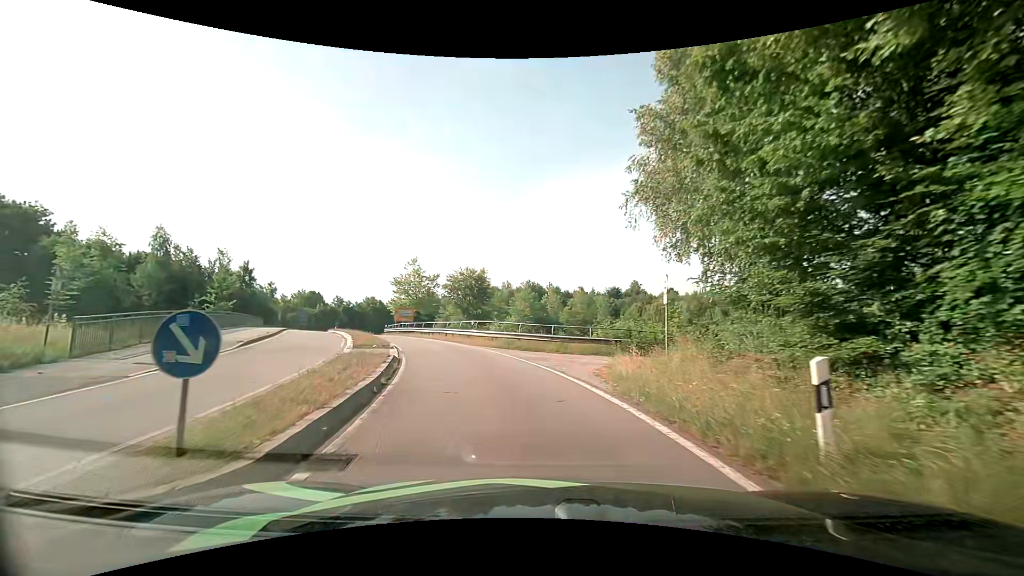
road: primary_link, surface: asphalt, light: Day
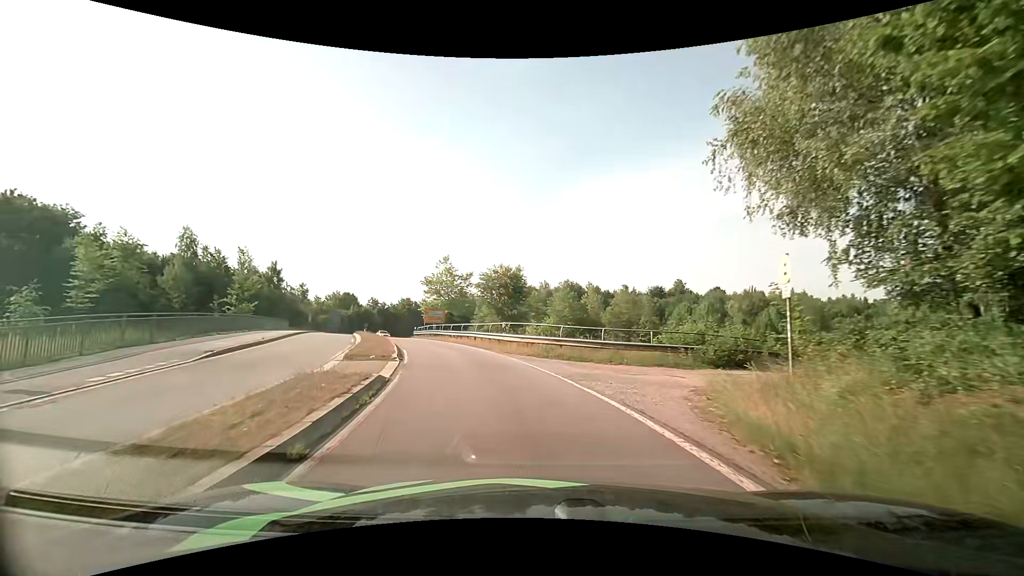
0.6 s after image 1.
(-0.3, +5.1) m; -5°
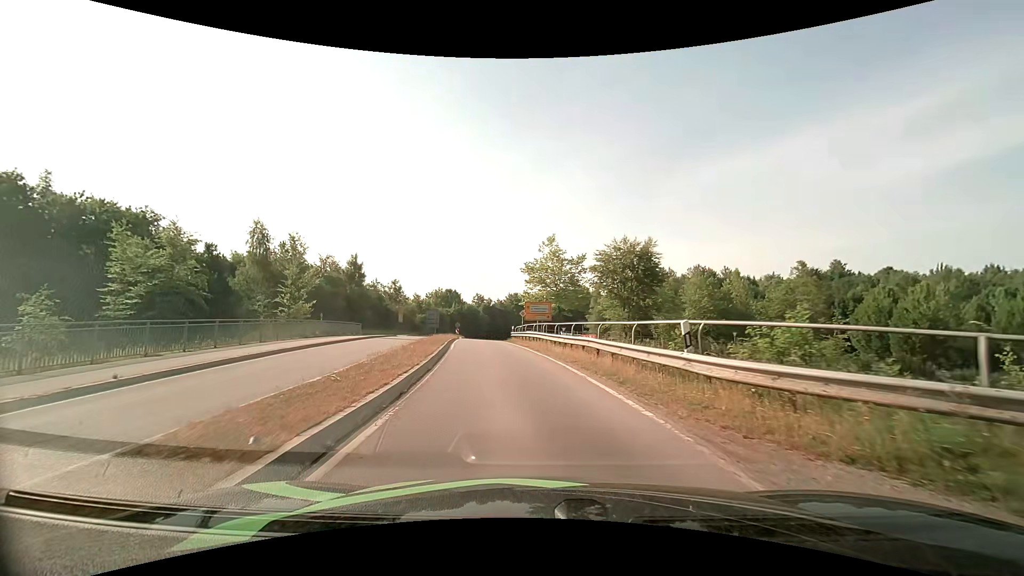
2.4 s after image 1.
(-1.6, +15.3) m; -13°
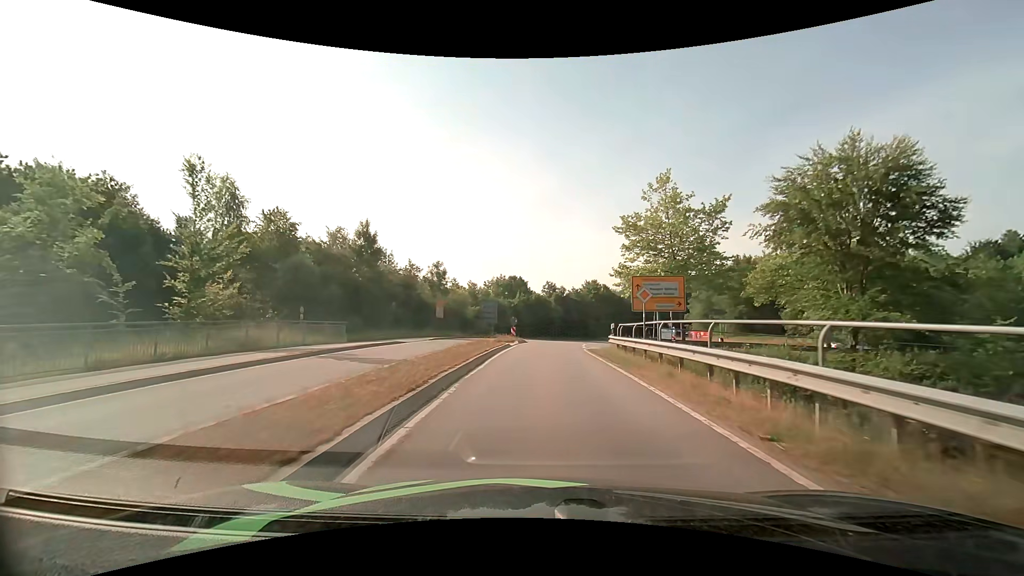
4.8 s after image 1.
(-2.0, +21.9) m; -9°
